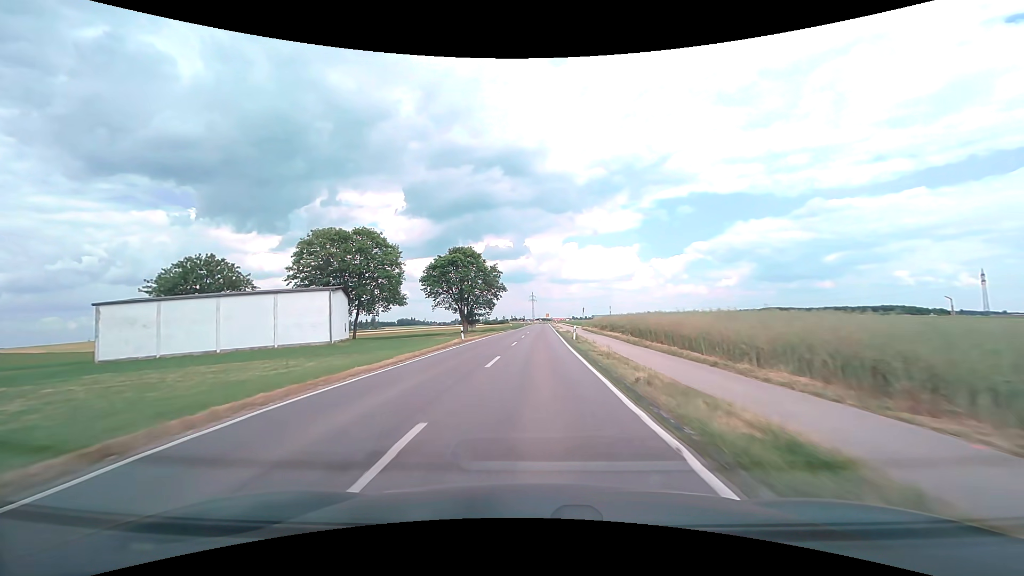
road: secondary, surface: asphalt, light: Day
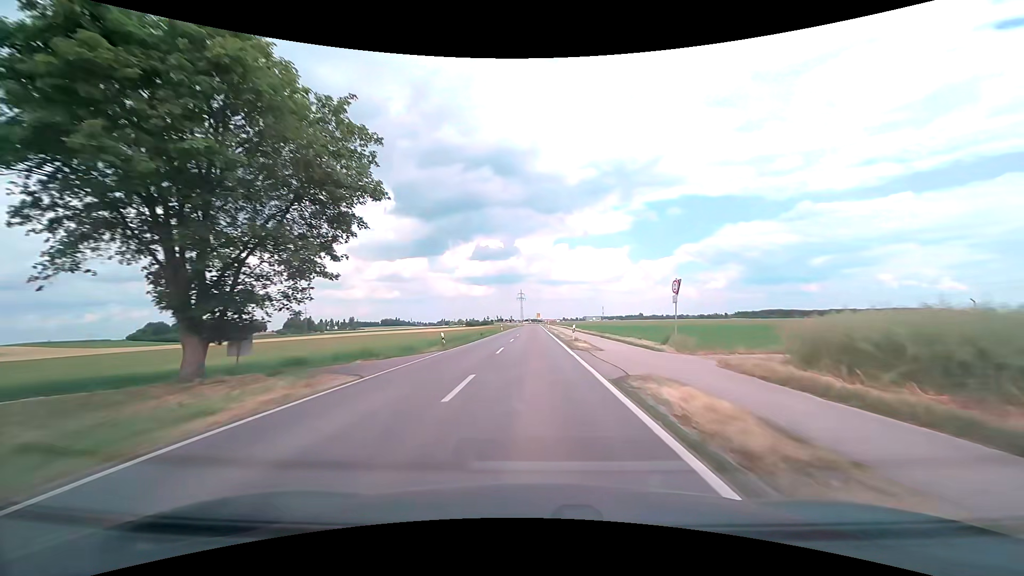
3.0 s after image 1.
(+0.5, +53.9) m; +1°
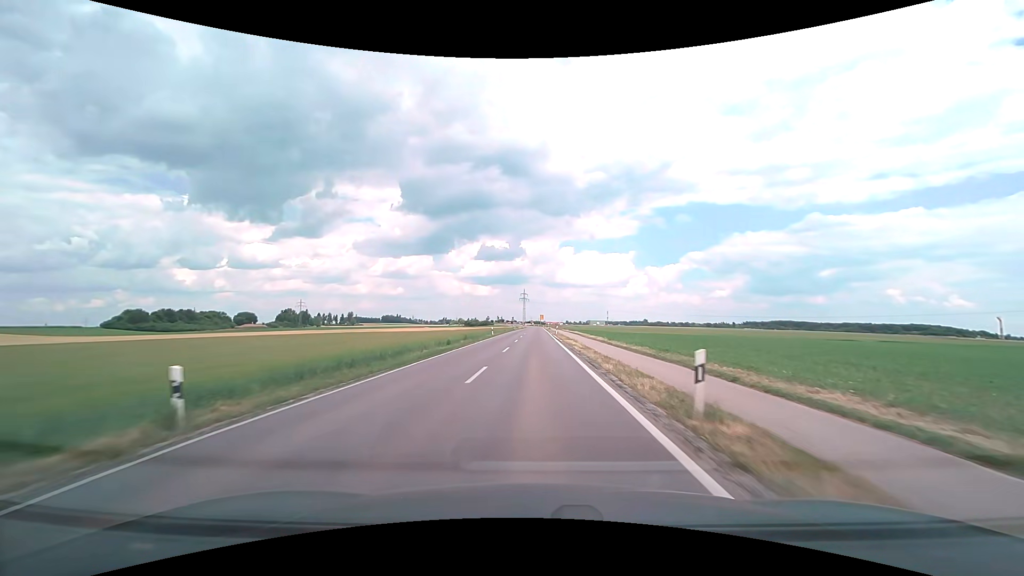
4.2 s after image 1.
(-0.1, +21.4) m; 0°
(0, +10) (0, +20) (0, +30) (0, +40) (0, +50) (0, +60) (0, +70) (0, +80) (0, +90) (0, +100) m
